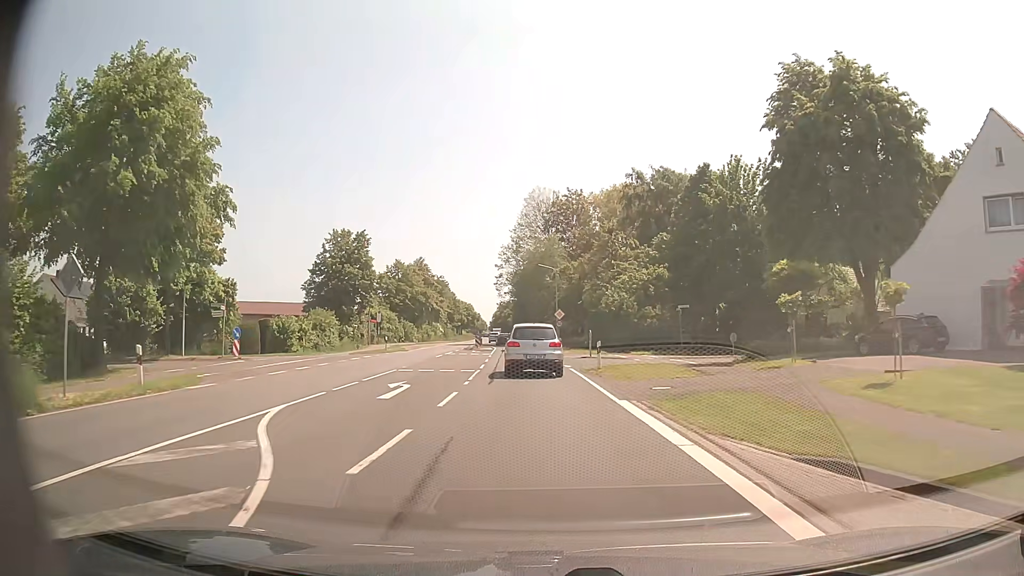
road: primary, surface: asphalt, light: Day
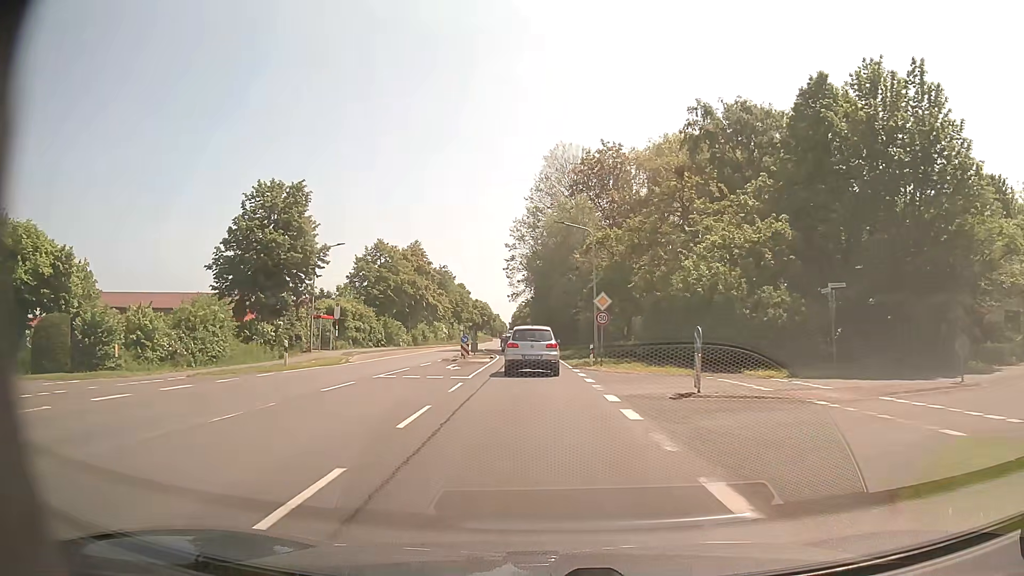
(-0.3, +22.8) m; -2°
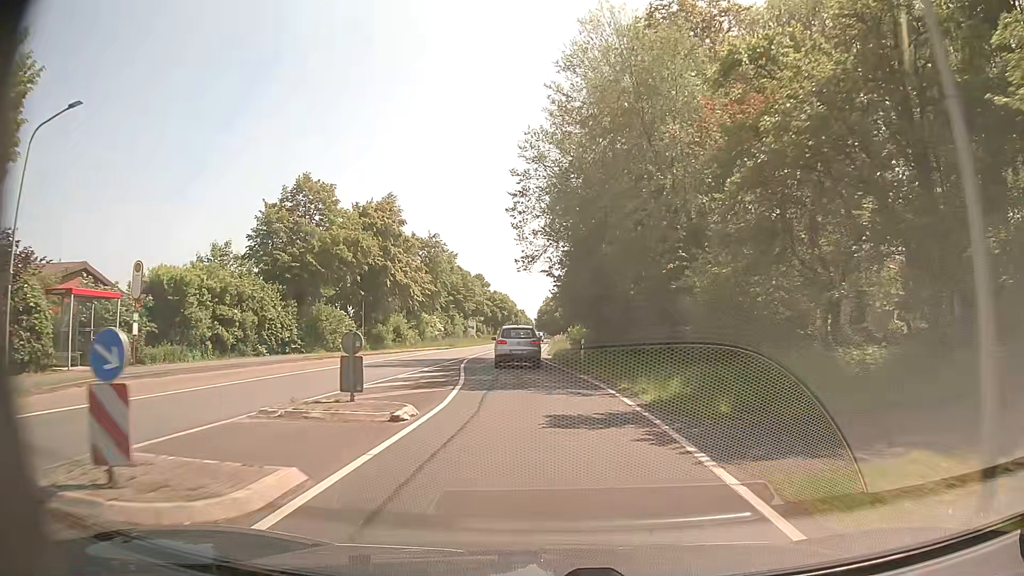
(-0.5, +31.0) m; -2°
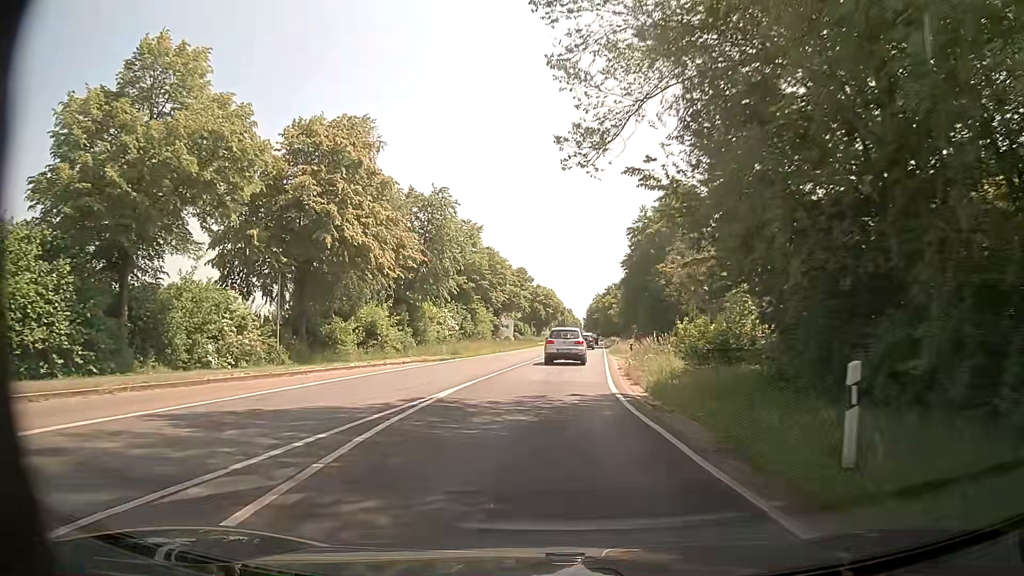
(-0.9, +23.9) m; -4°
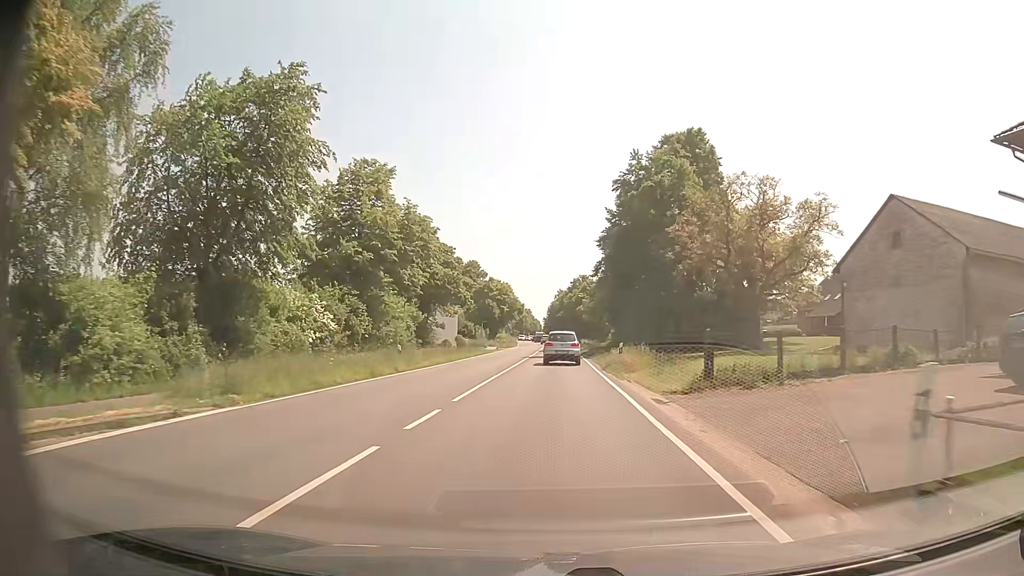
(+0.7, +24.6) m; +3°
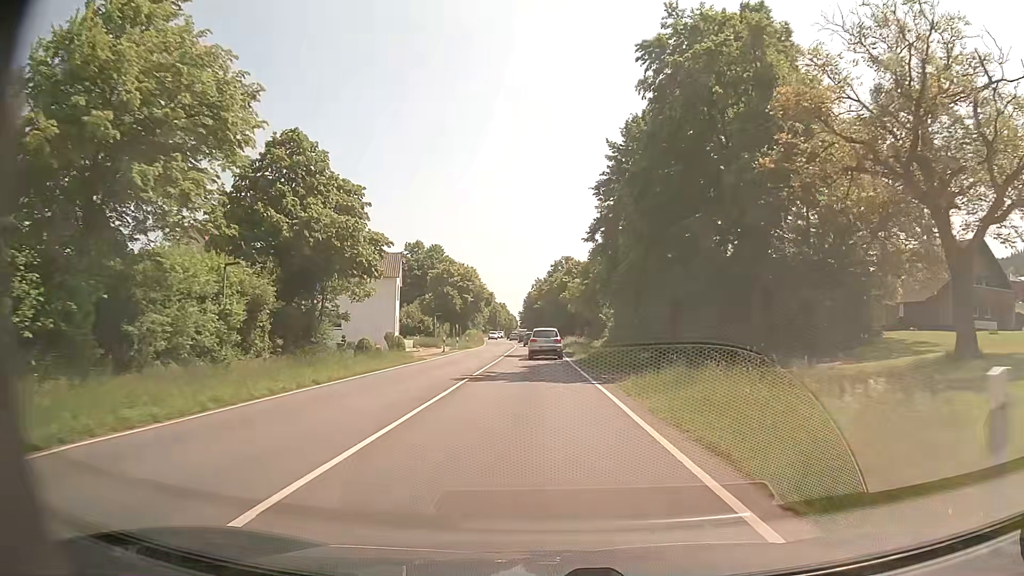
(+0.5, +25.3) m; +2°
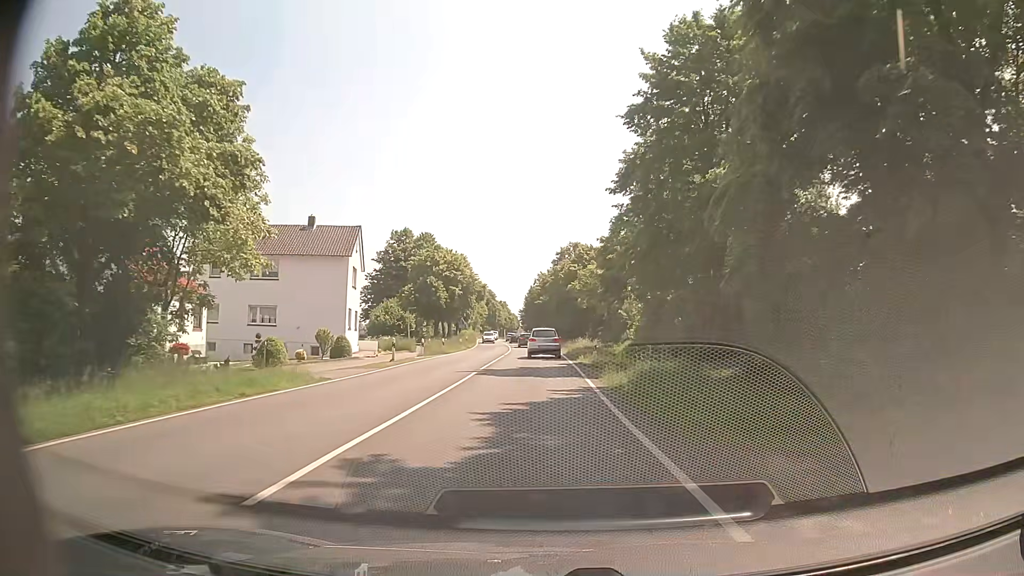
(0.0, +17.0) m; 0°
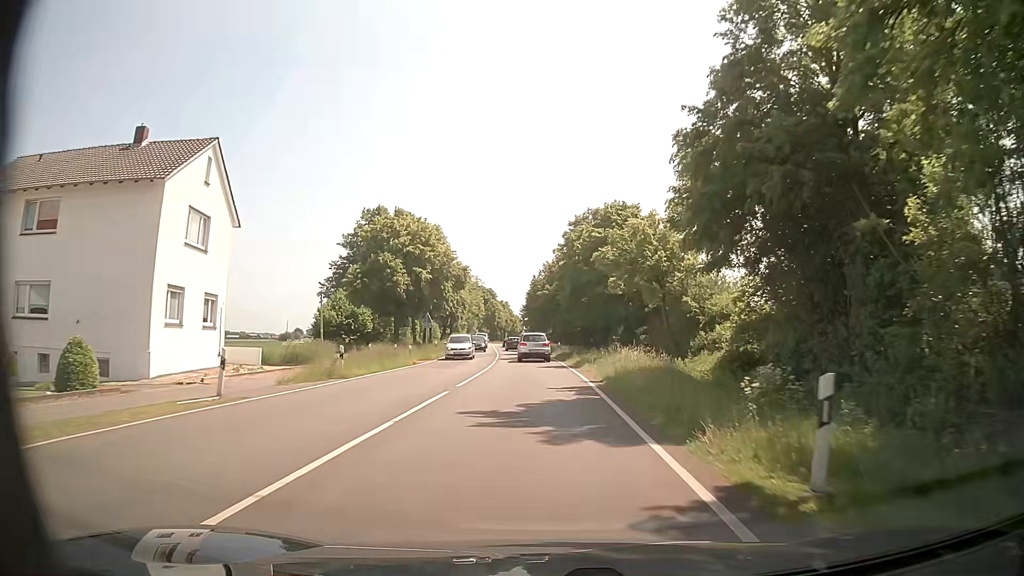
(-0.3, +25.6) m; -2°
(0, +10) (0, +20) (0, +30) (0, +40) (-1, +50) (-2, +60) (-2, +70) (-3, +80) (-4, +90) (-4, +100) m
